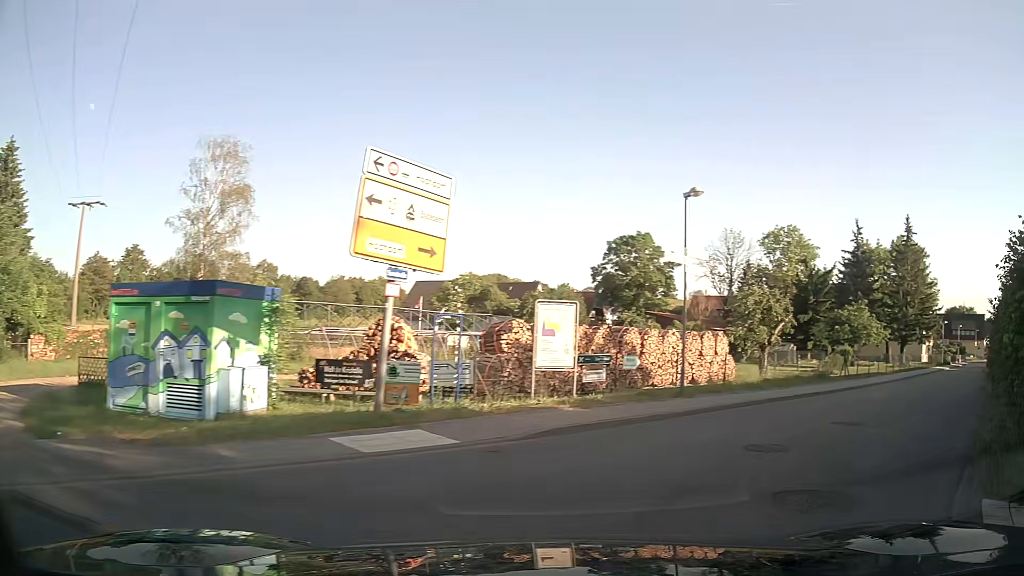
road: tertiary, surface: asphalt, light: Day
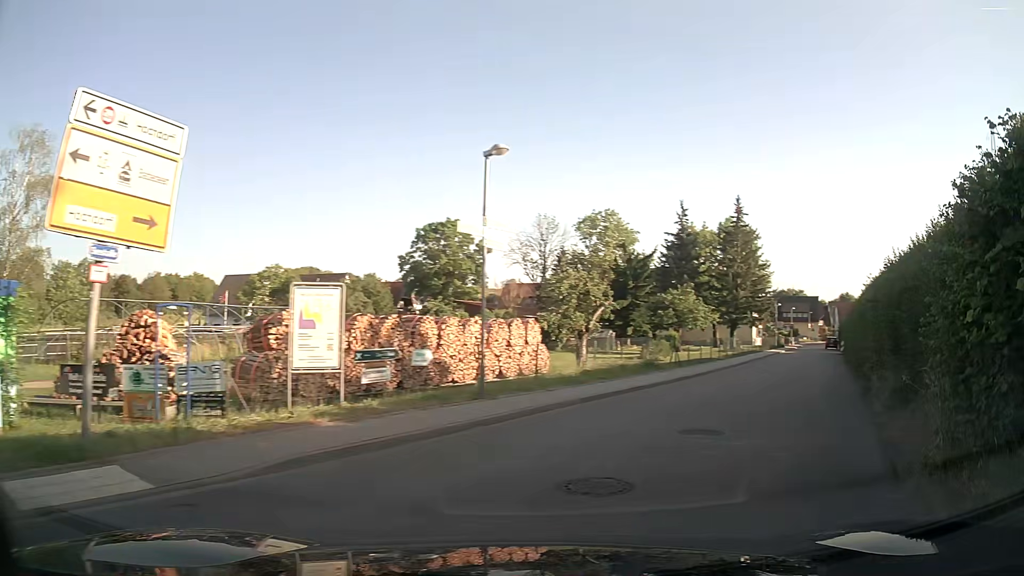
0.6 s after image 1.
(+0.5, +3.0) m; +17°
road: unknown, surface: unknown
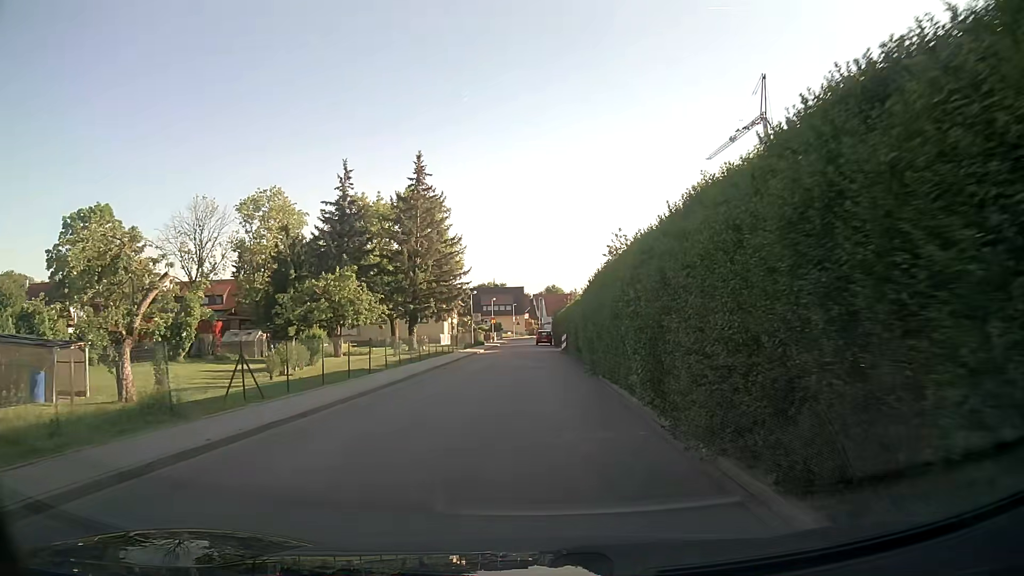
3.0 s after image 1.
(+4.7, +14.5) m; +23°
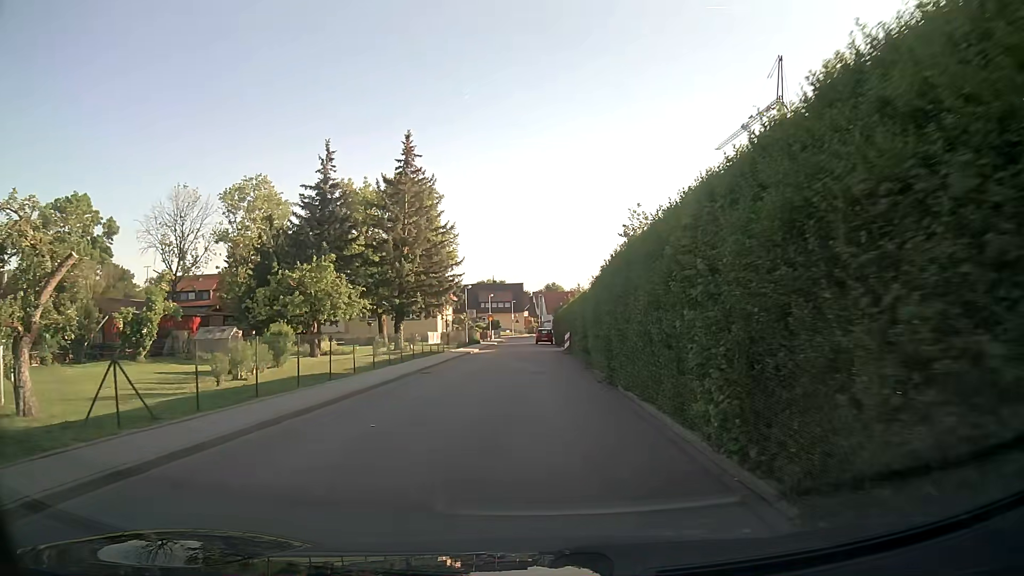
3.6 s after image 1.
(0.0, +4.7) m; 0°
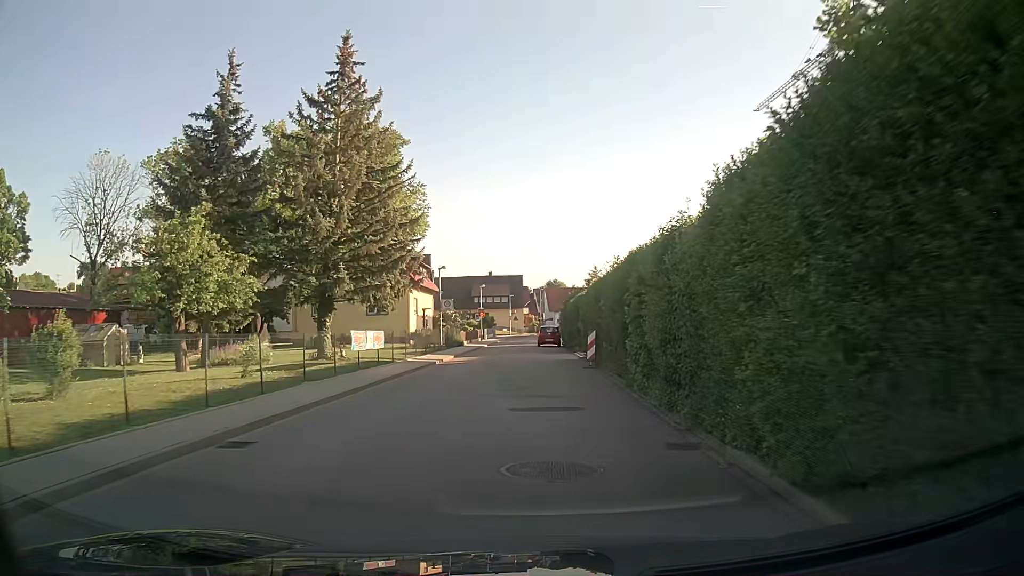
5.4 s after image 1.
(0.0, +15.8) m; 0°
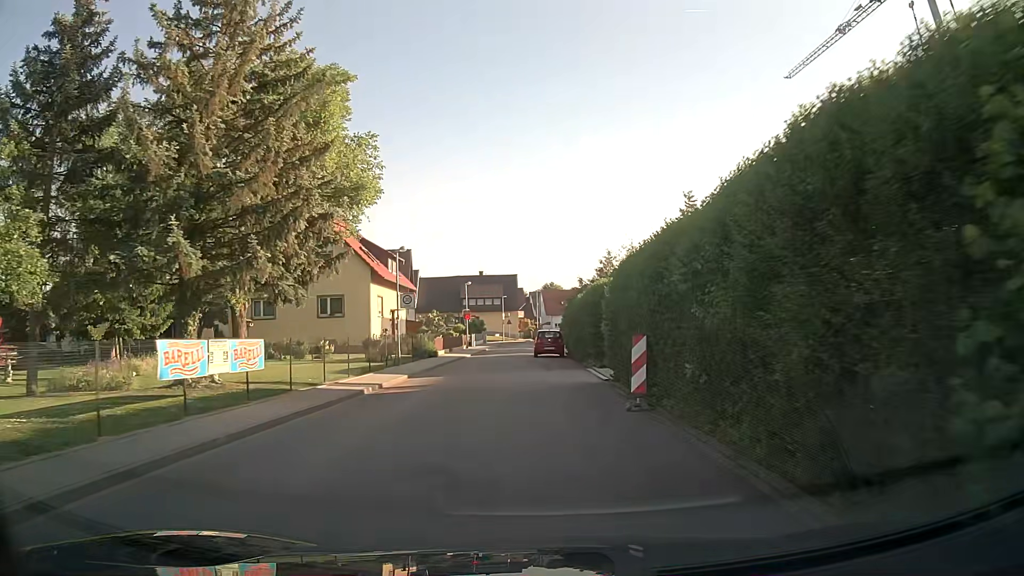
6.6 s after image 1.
(0.0, +11.2) m; 0°
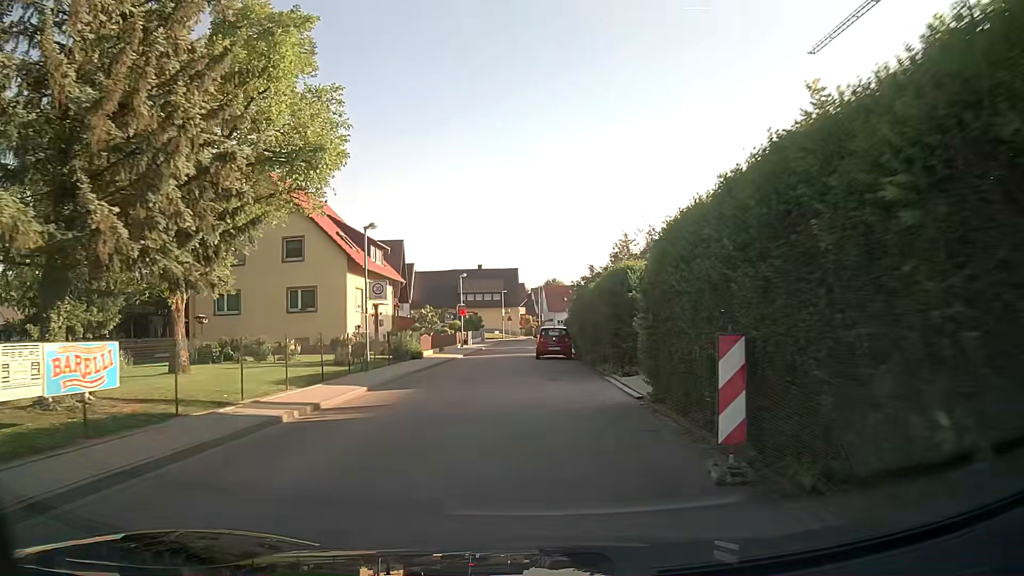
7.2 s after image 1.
(0.0, +5.6) m; 0°
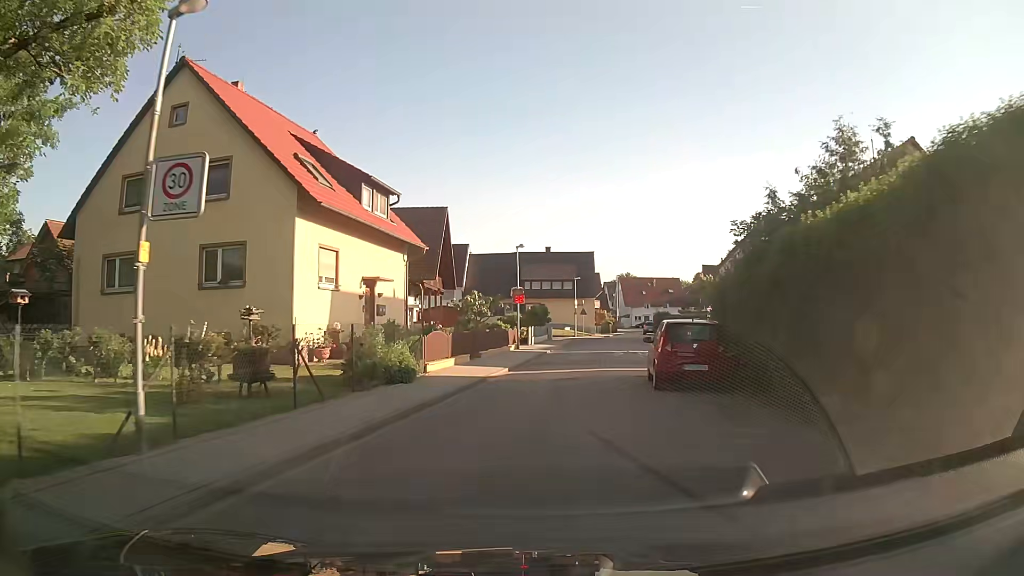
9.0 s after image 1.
(-0.8, +16.3) m; -6°
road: tertiary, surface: asphalt
(0, +10) (+1, +20) (+3, +30) (+4, +40) (+6, +50) (+8, +59) (+10, +69) (+11, +79) (+13, +89) (+16, +98) m
